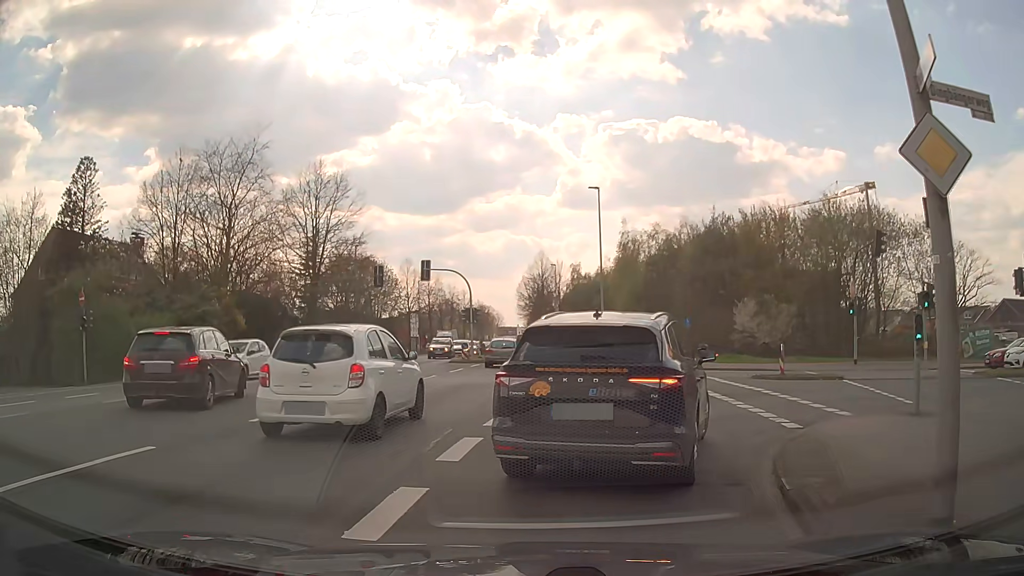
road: secondary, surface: asphalt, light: Day
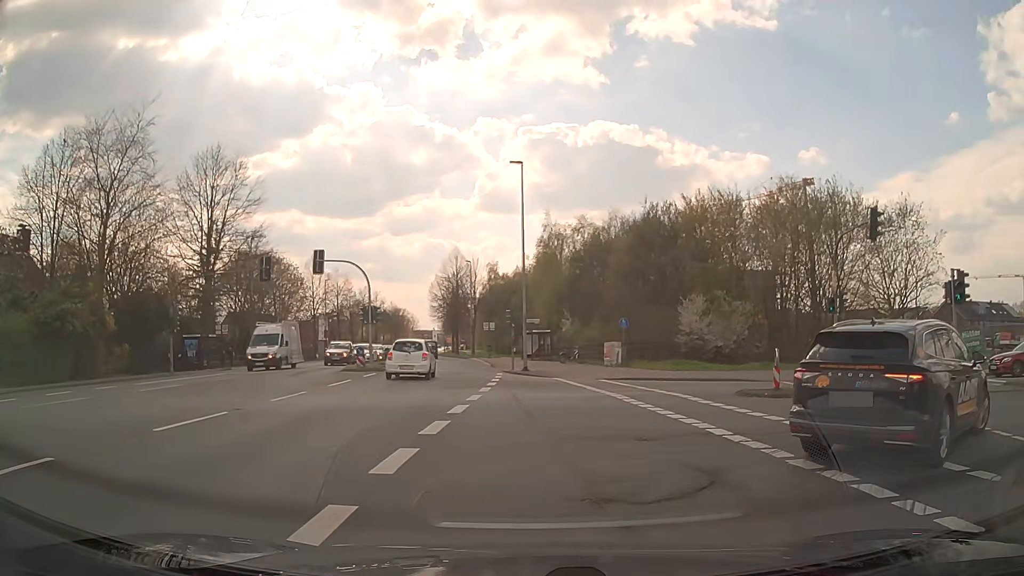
(0.0, +6.6) m; +6°
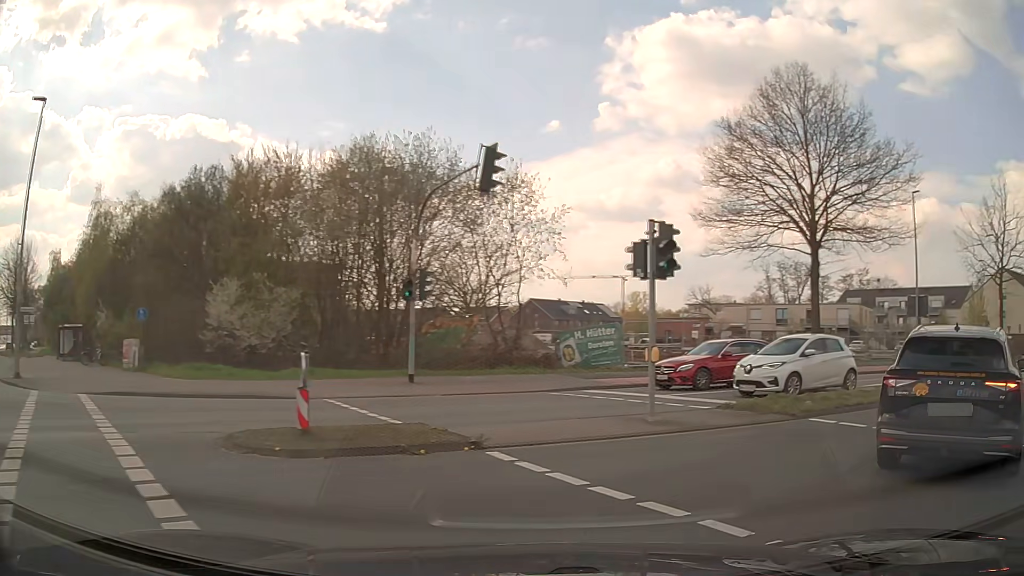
(+2.4, +8.5) m; +36°
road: tertiary
